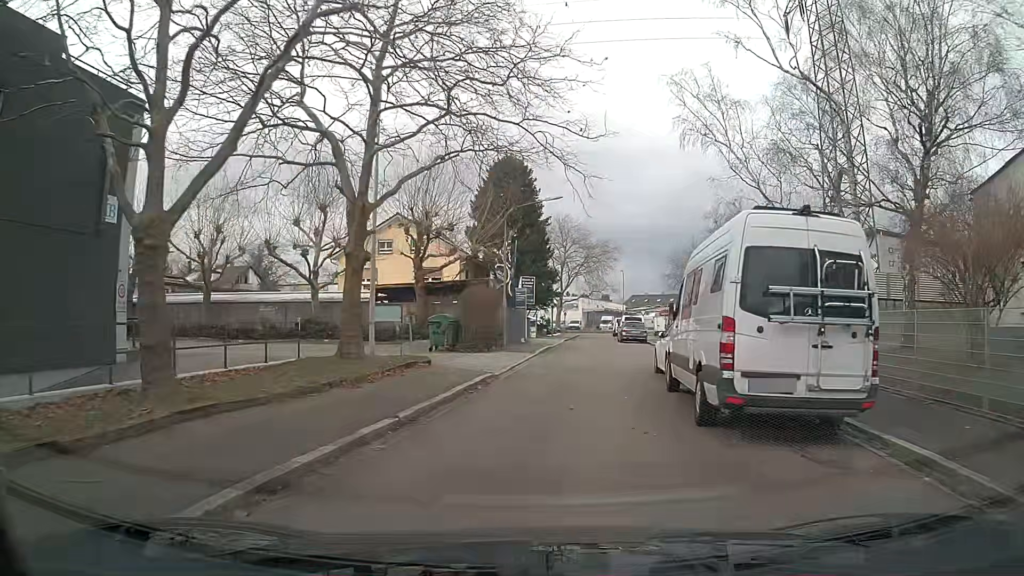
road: secondary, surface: asphalt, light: Day
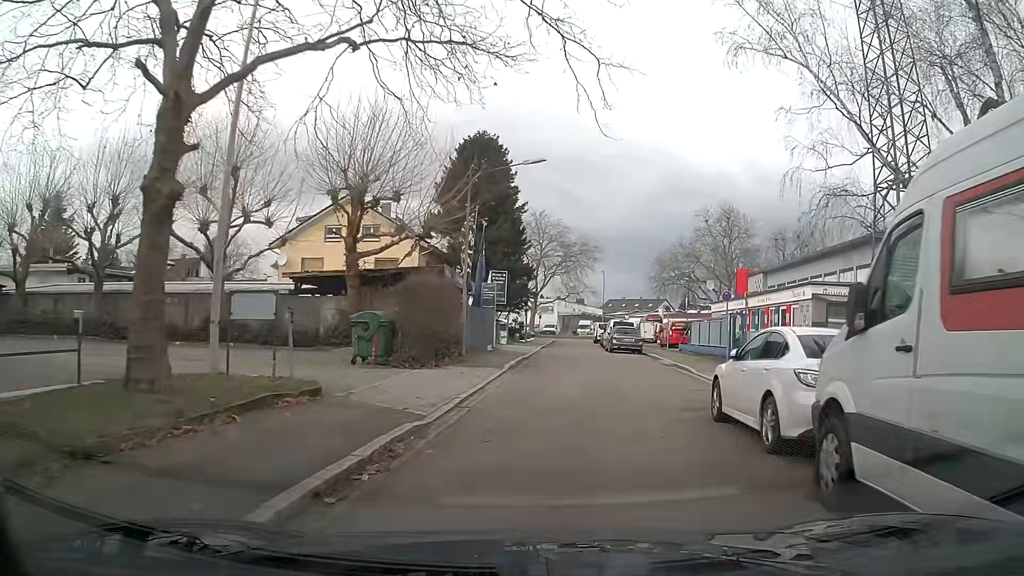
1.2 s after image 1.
(+0.2, +8.2) m; +3°
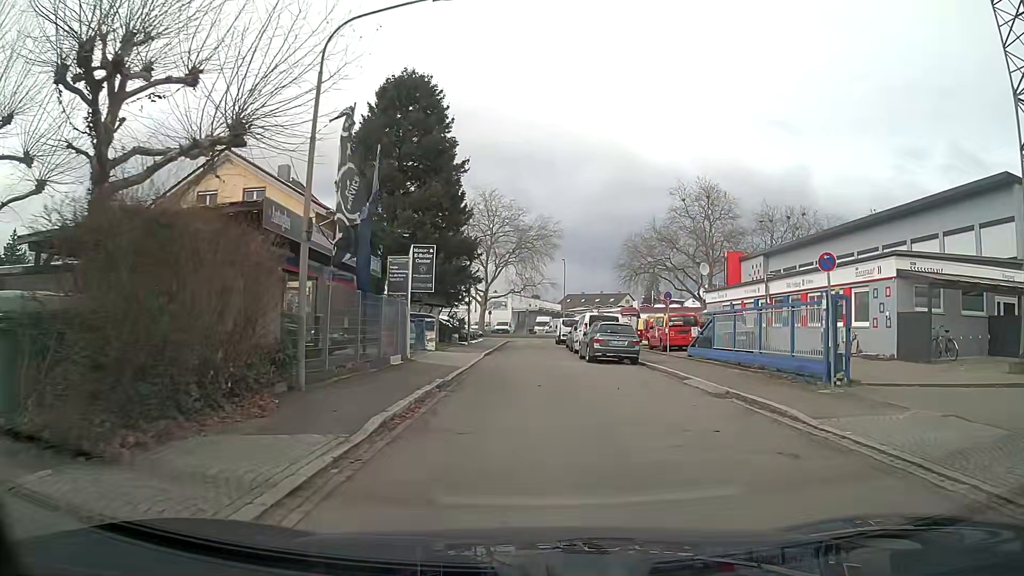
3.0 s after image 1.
(+0.4, +13.0) m; +2°
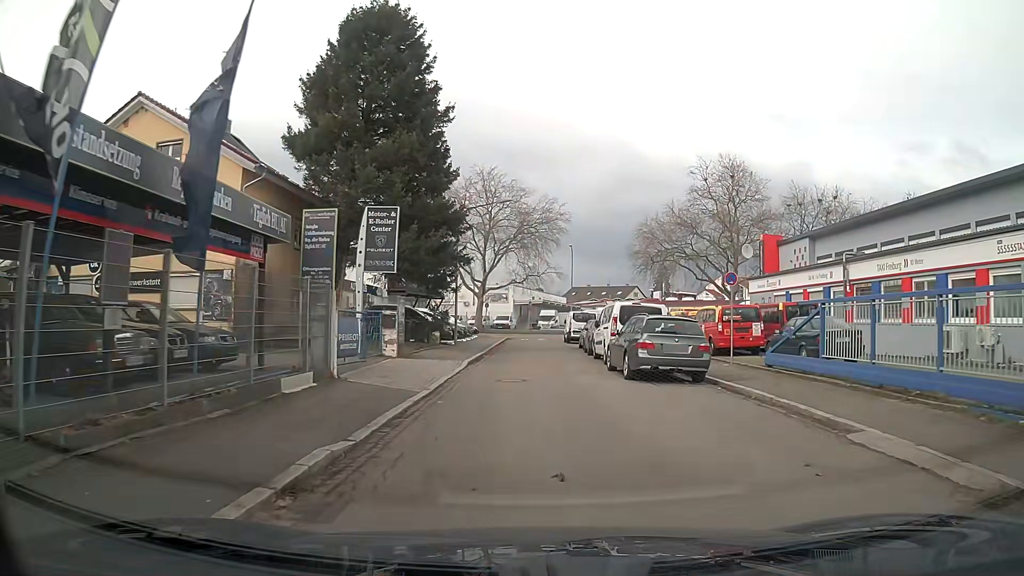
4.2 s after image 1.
(0.0, +9.0) m; 0°
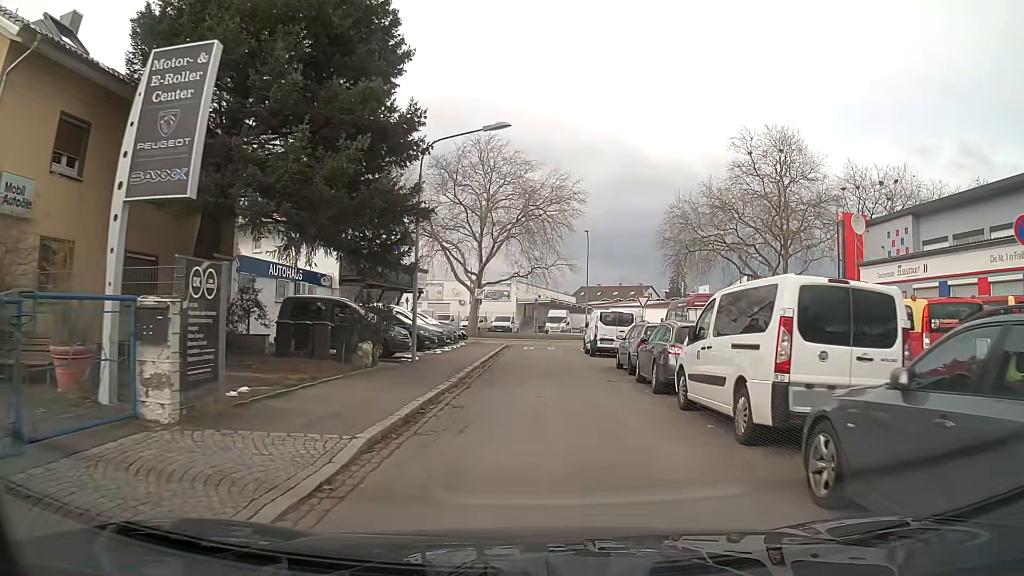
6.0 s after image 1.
(-0.1, +13.2) m; 0°
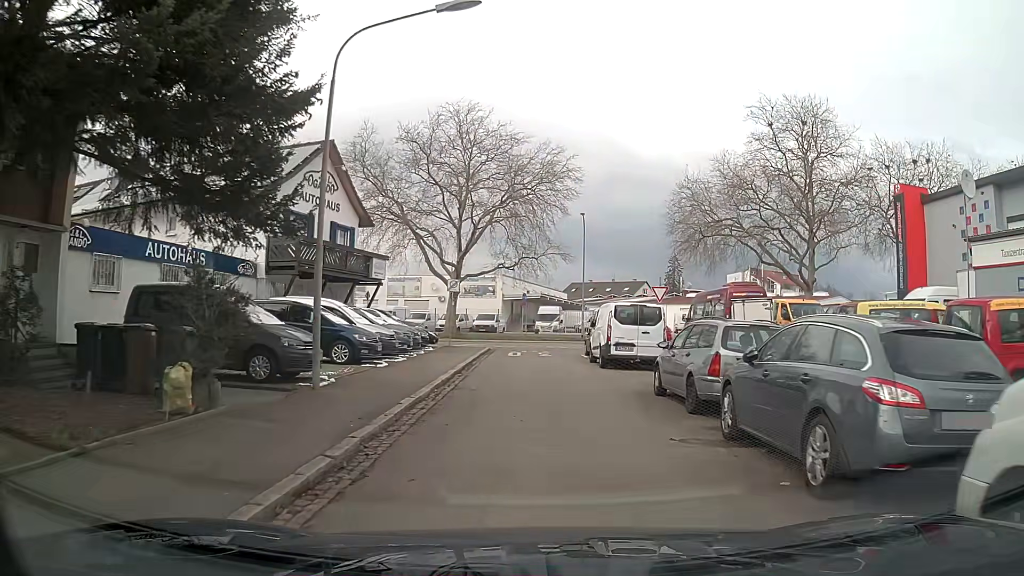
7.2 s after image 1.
(+0.1, +8.3) m; +1°
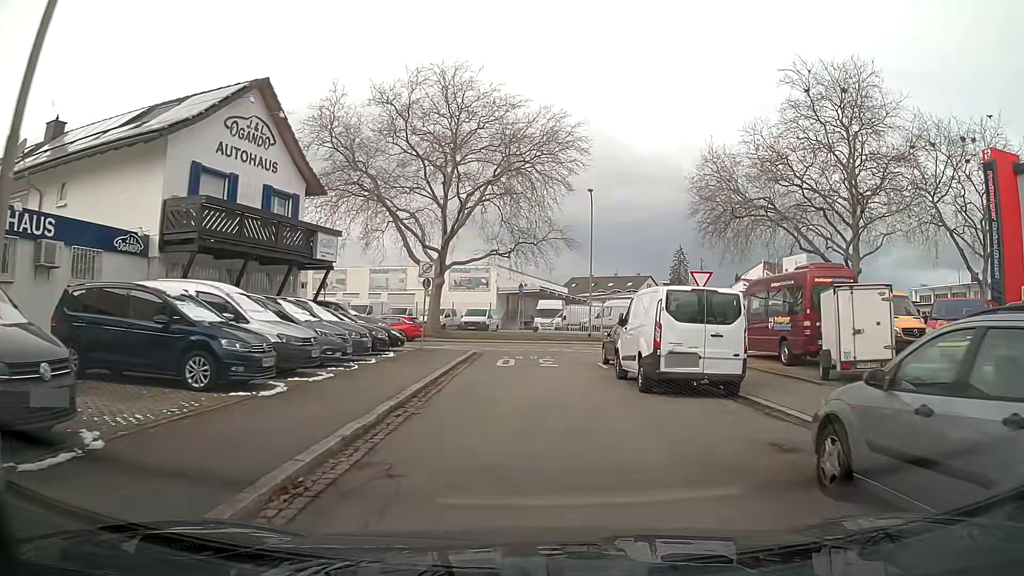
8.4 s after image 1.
(0.0, +7.8) m; 0°
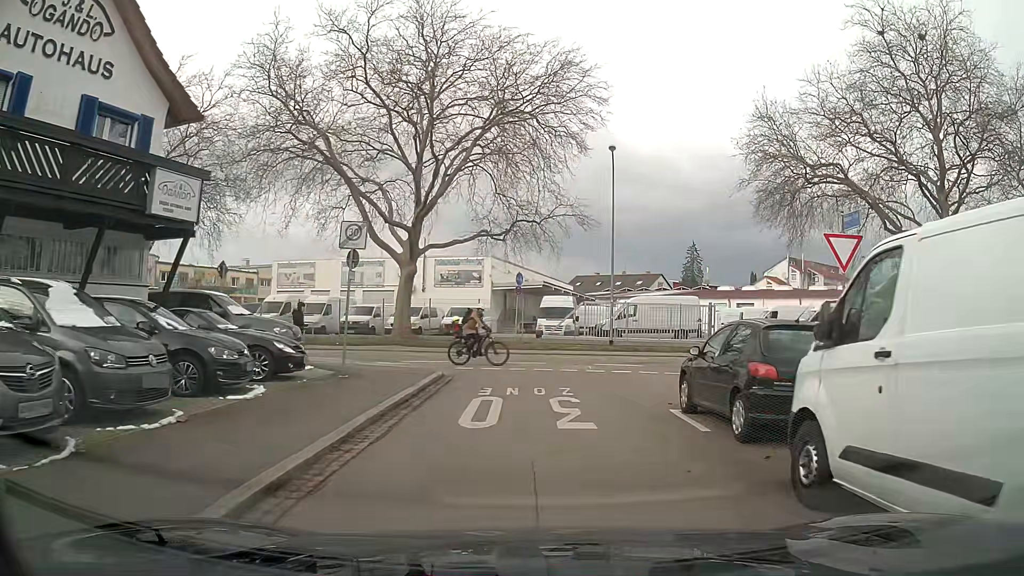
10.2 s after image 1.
(0.0, +10.8) m; 0°
